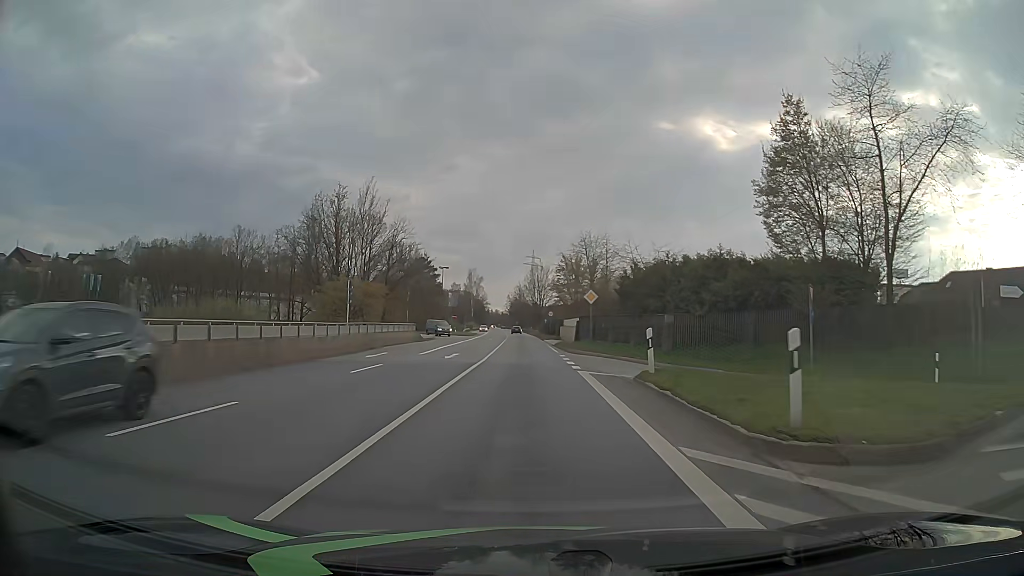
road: primary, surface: asphalt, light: Day
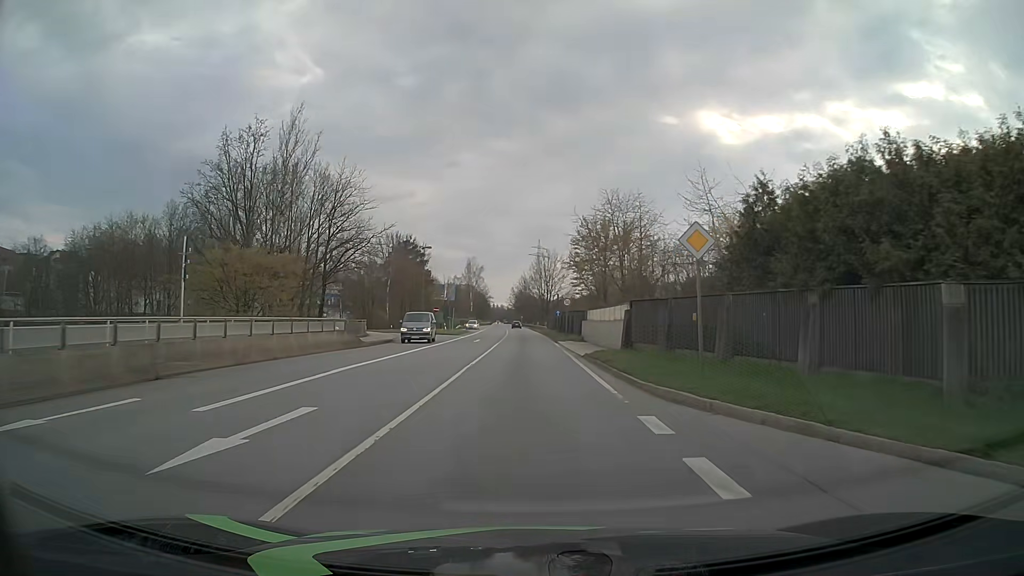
(-0.1, +22.8) m; 0°
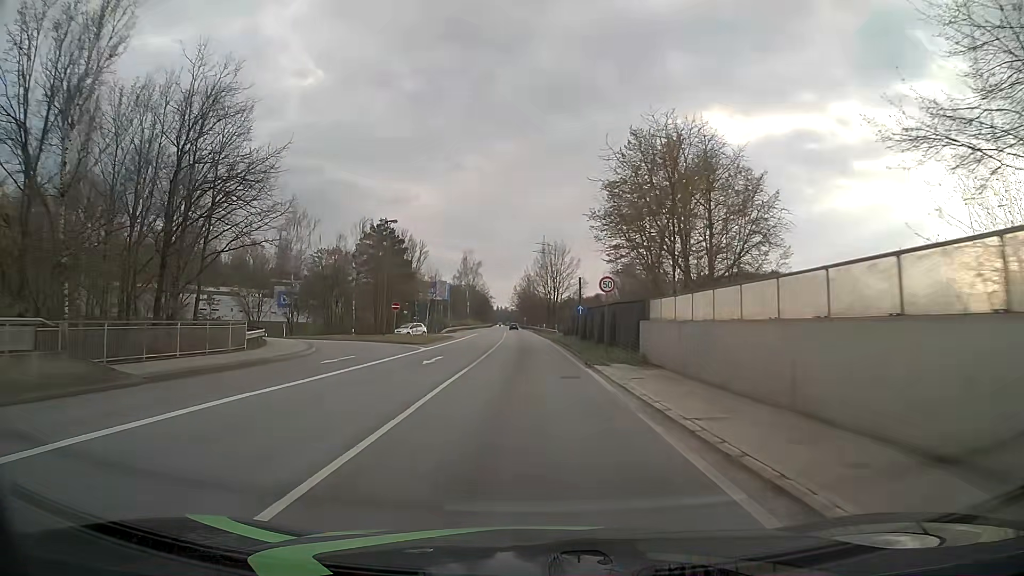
(-0.1, +22.9) m; 0°
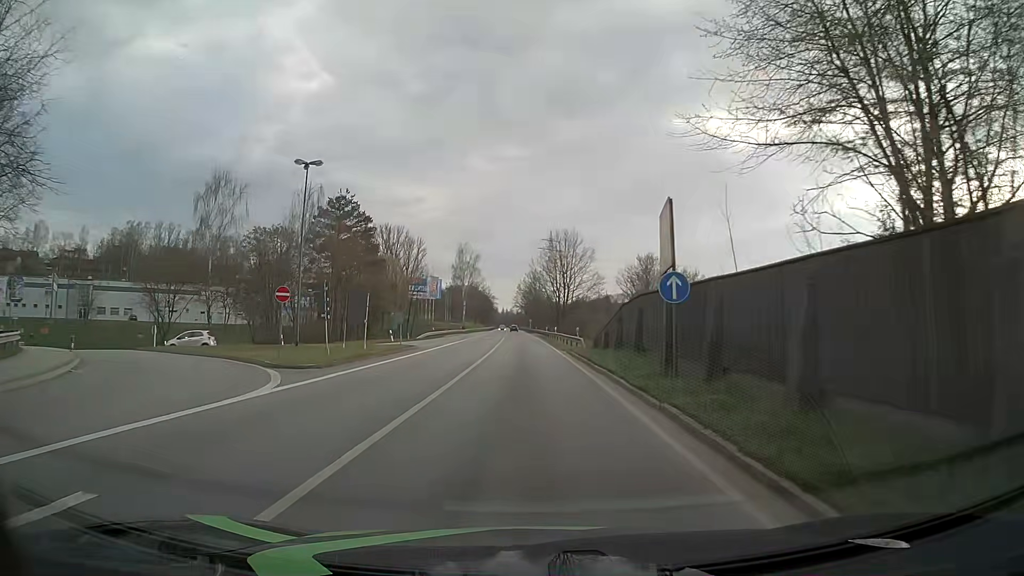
(-0.1, +22.8) m; 0°
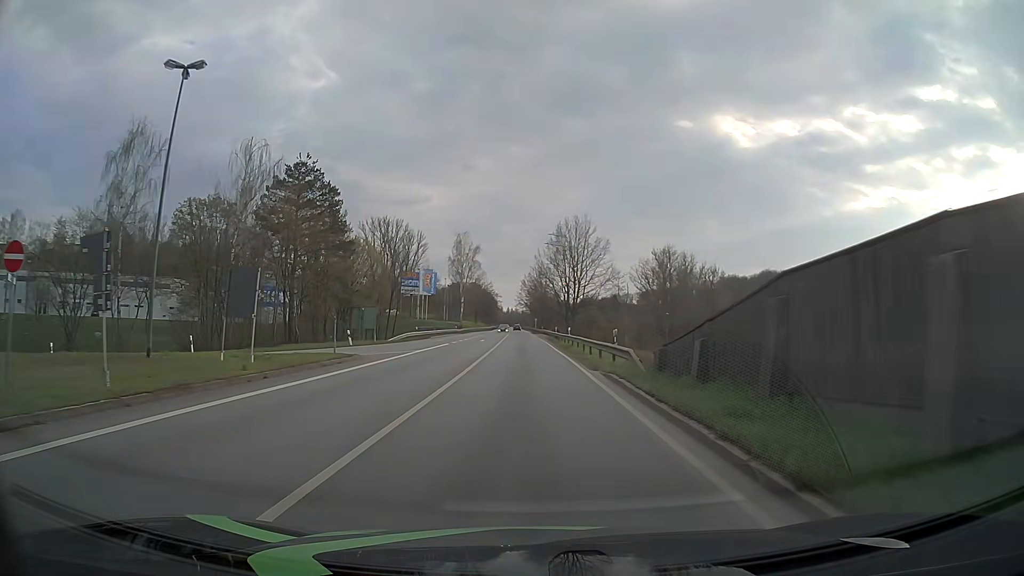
(-0.2, +15.2) m; -1°
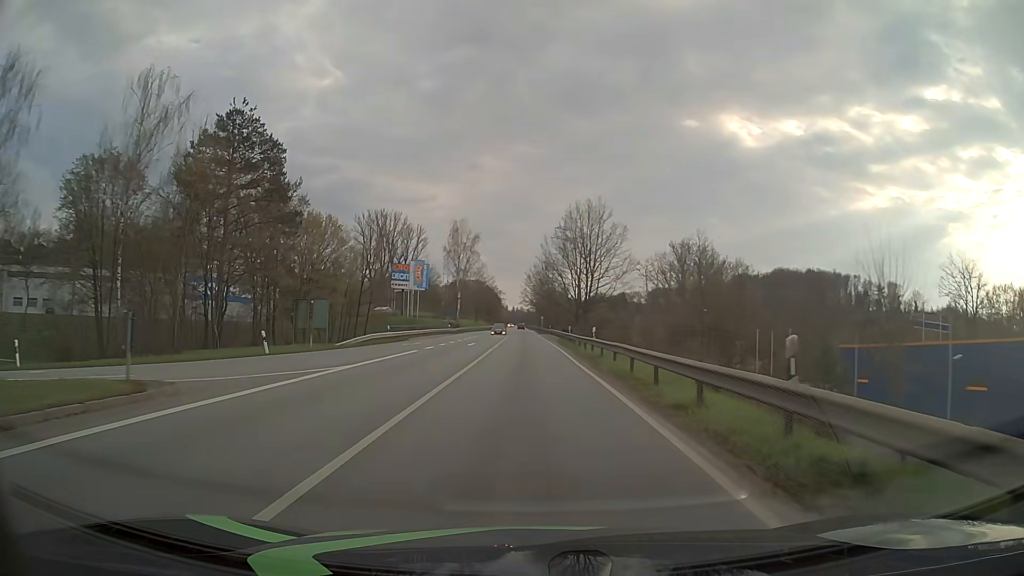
(0.0, +15.2) m; 0°
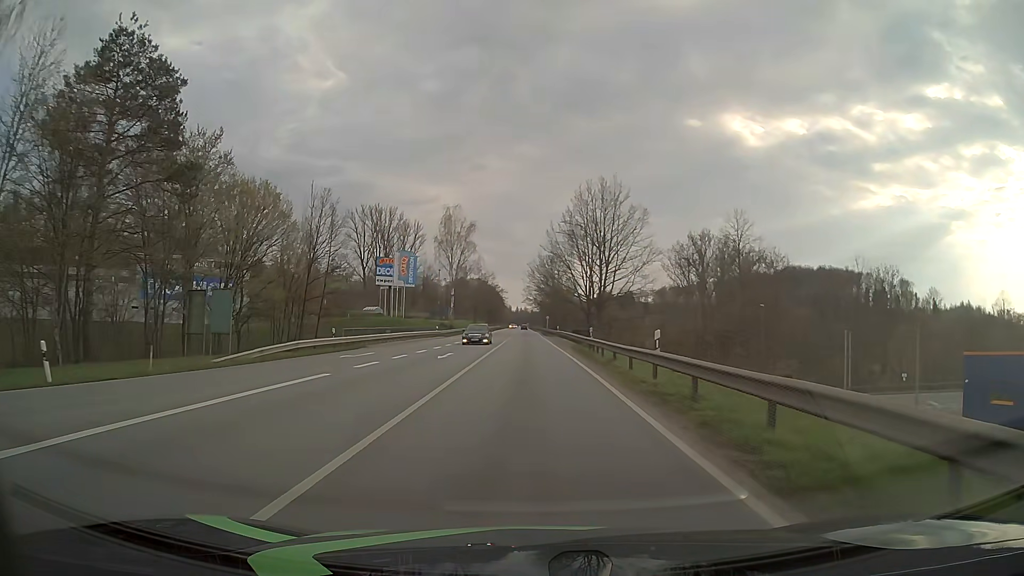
(-0.1, +15.2) m; 0°
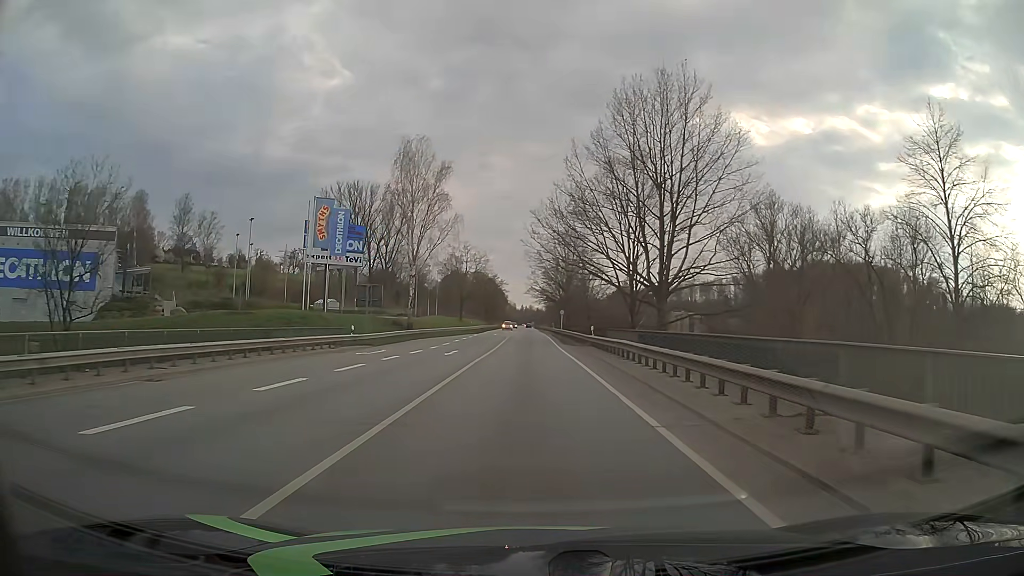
(-0.1, +38.0) m; -1°
(0, +10) (0, +20) (0, +30) (0, +40) (0, +50) (0, +60) (0, +70) (0, +80) (0, +90) (0, +100) m
